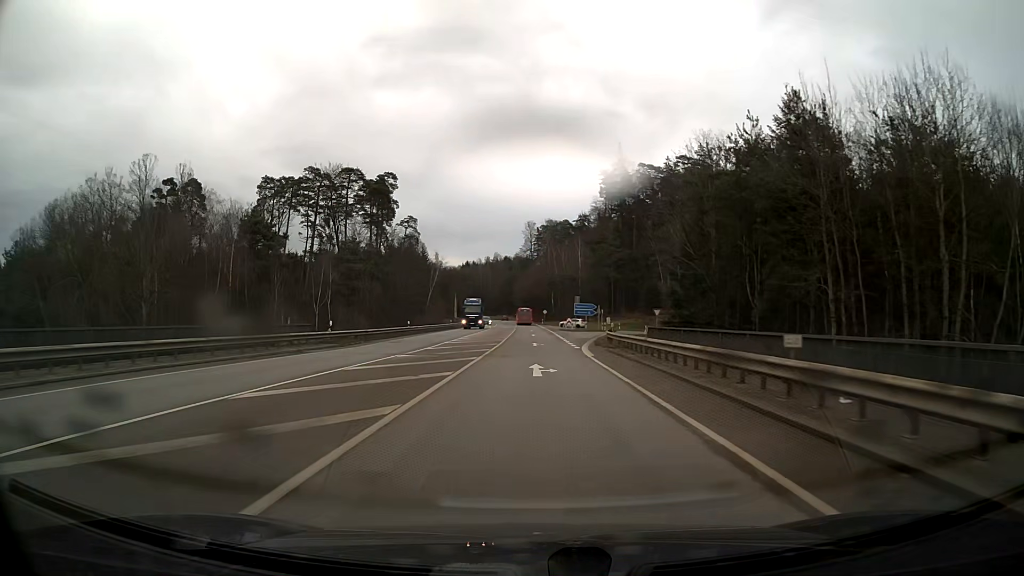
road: secondary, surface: asphalt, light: Day
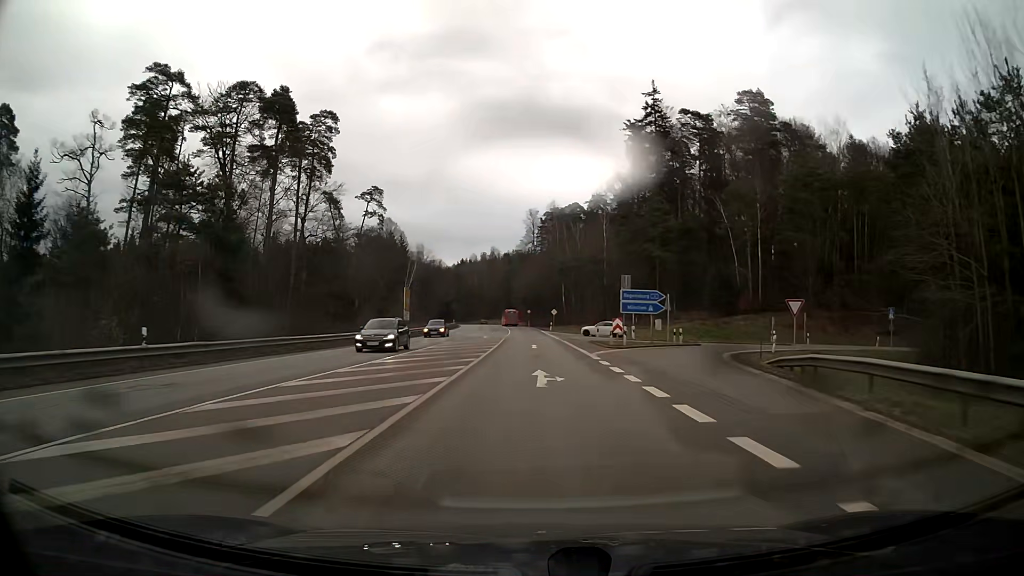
(-0.1, +43.0) m; 0°
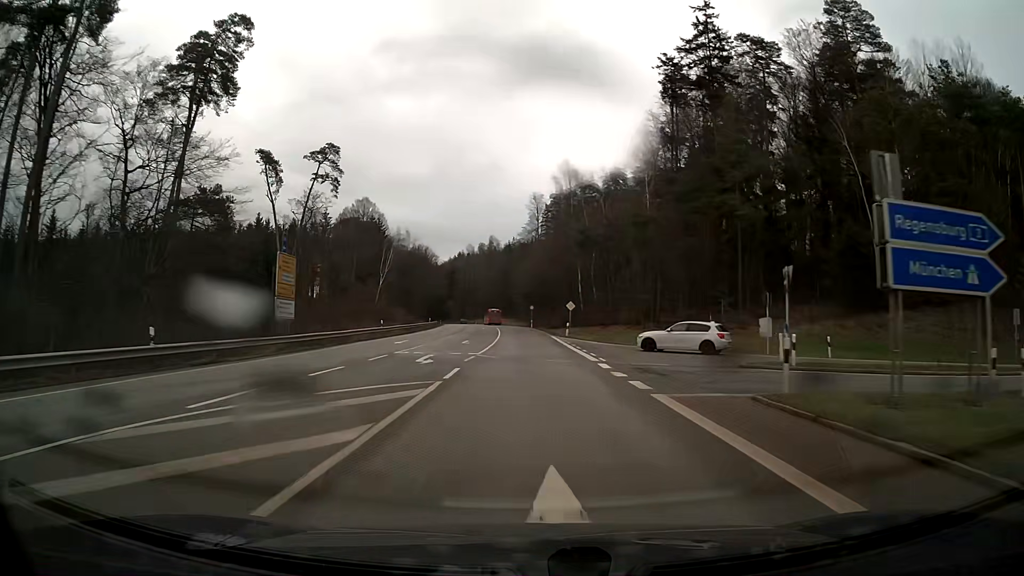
(-0.1, +32.1) m; 0°
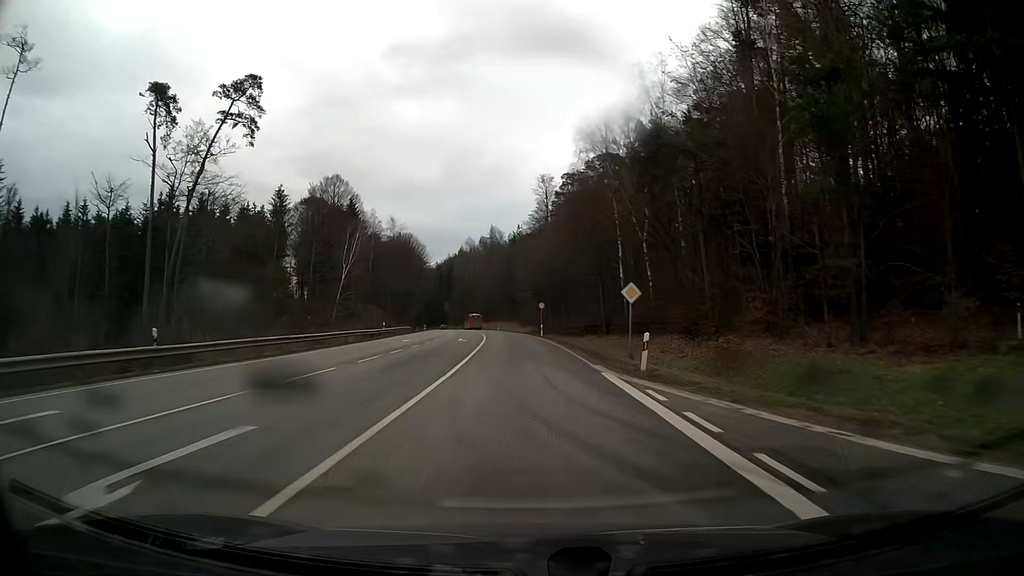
(-0.2, +32.1) m; -1°
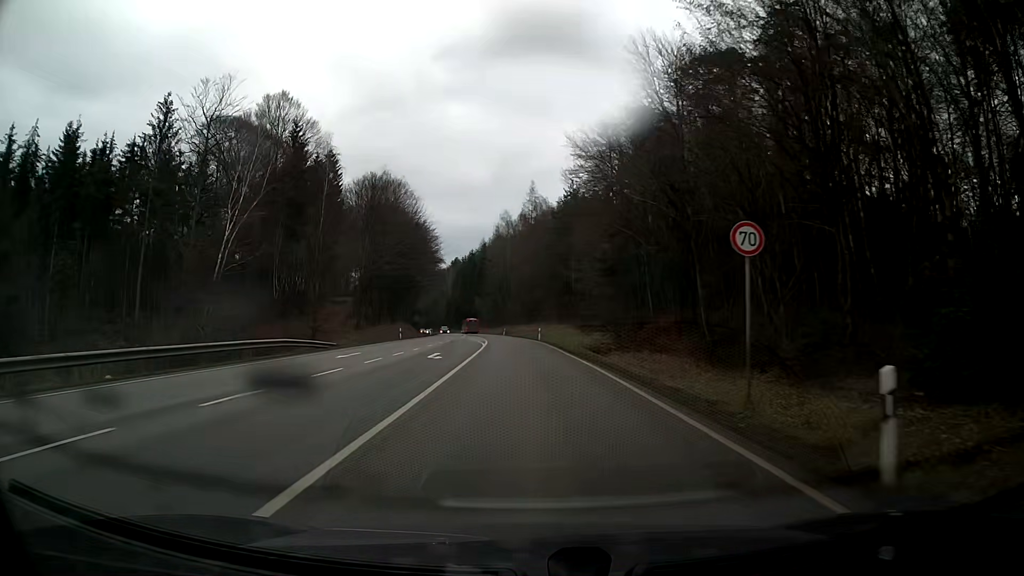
(-1.7, +53.6) m; -4°
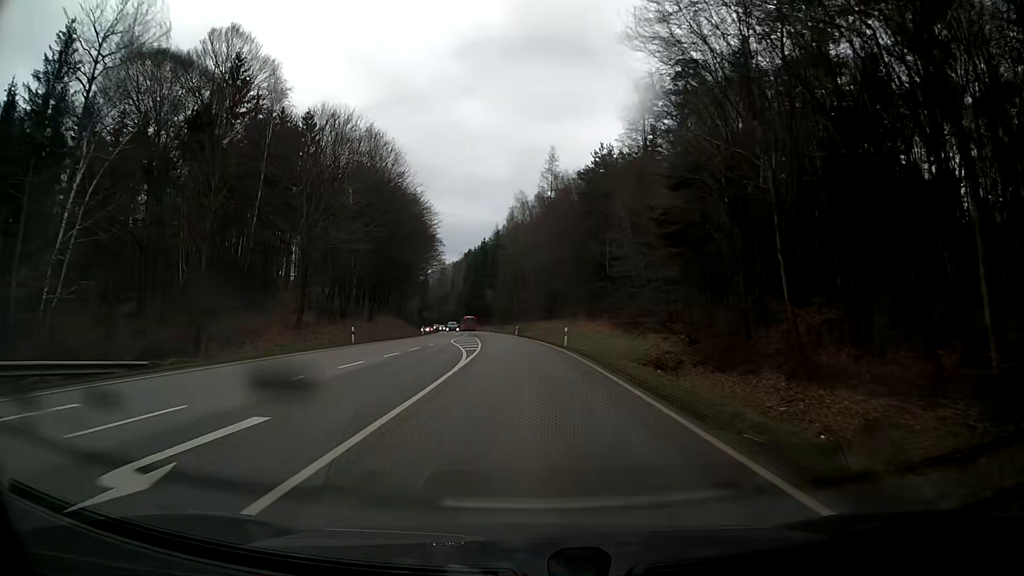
(-0.3, +21.5) m; -2°
